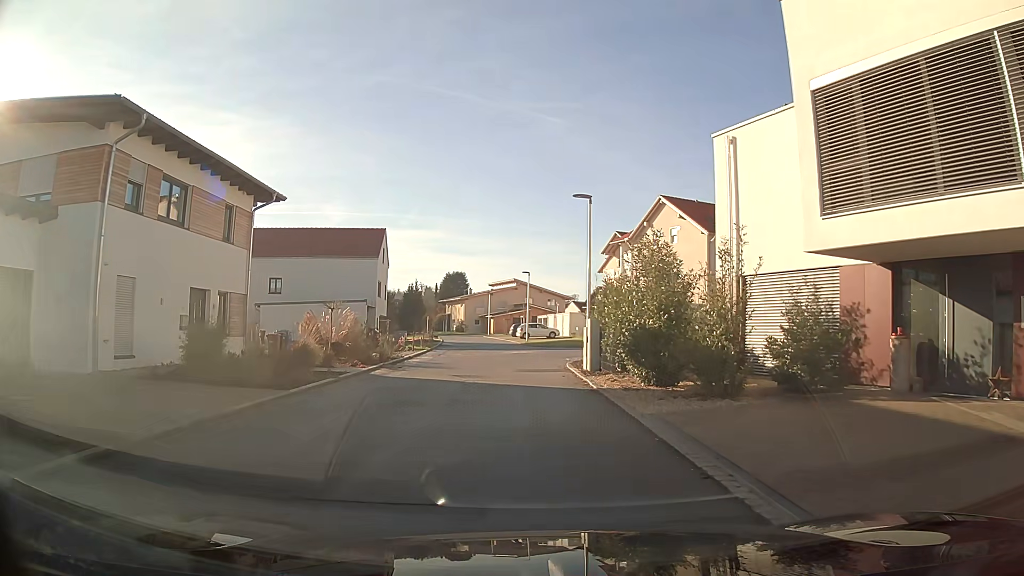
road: residential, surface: asphalt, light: Day
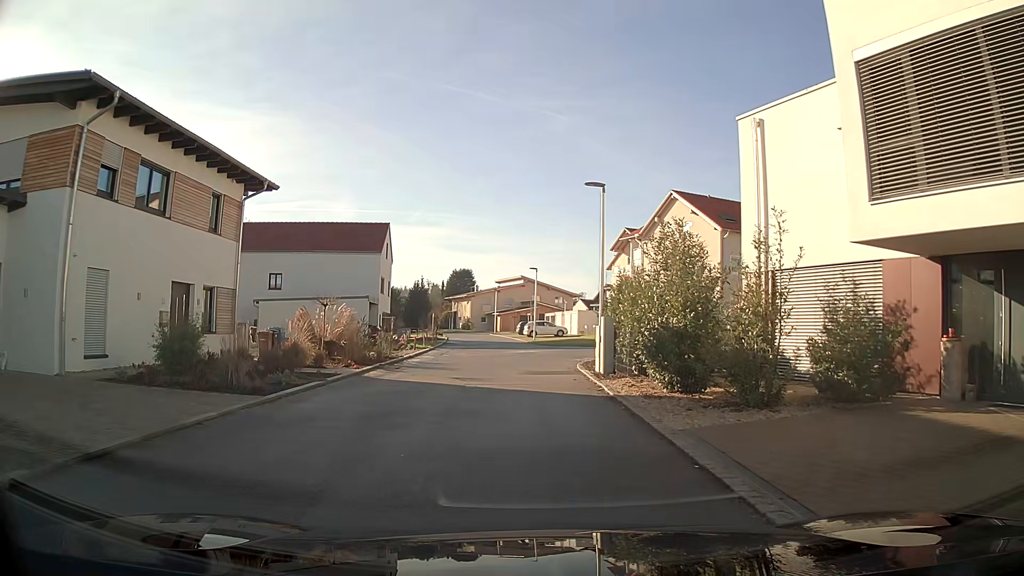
(0.0, +1.6) m; 0°
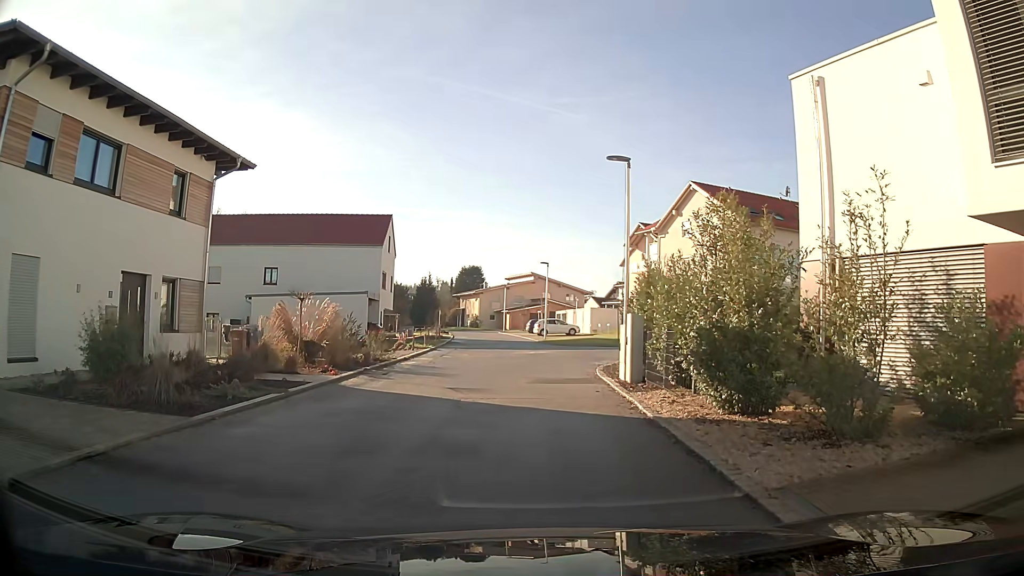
(0.0, +3.0) m; -1°
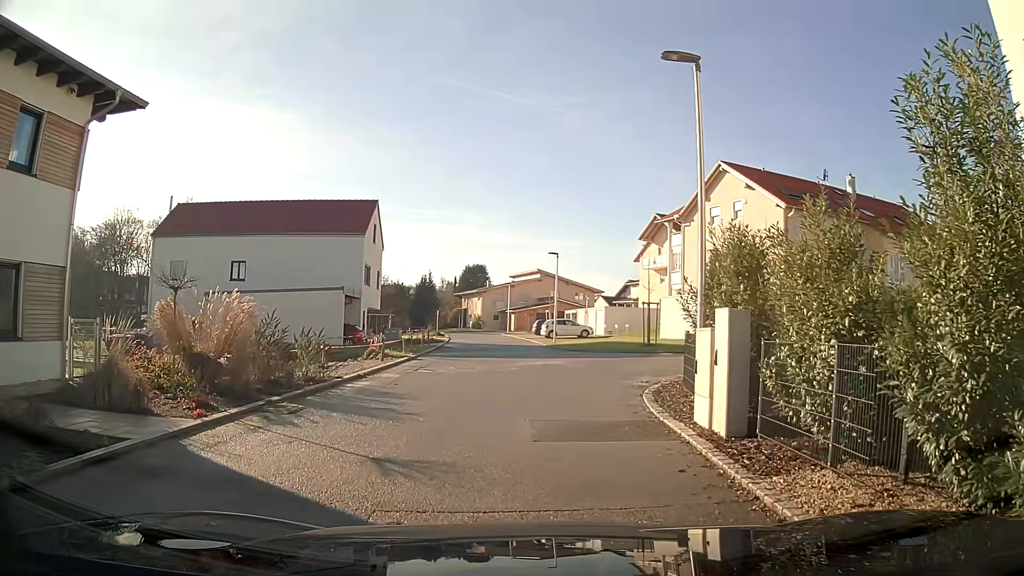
(0.0, +6.8) m; 0°
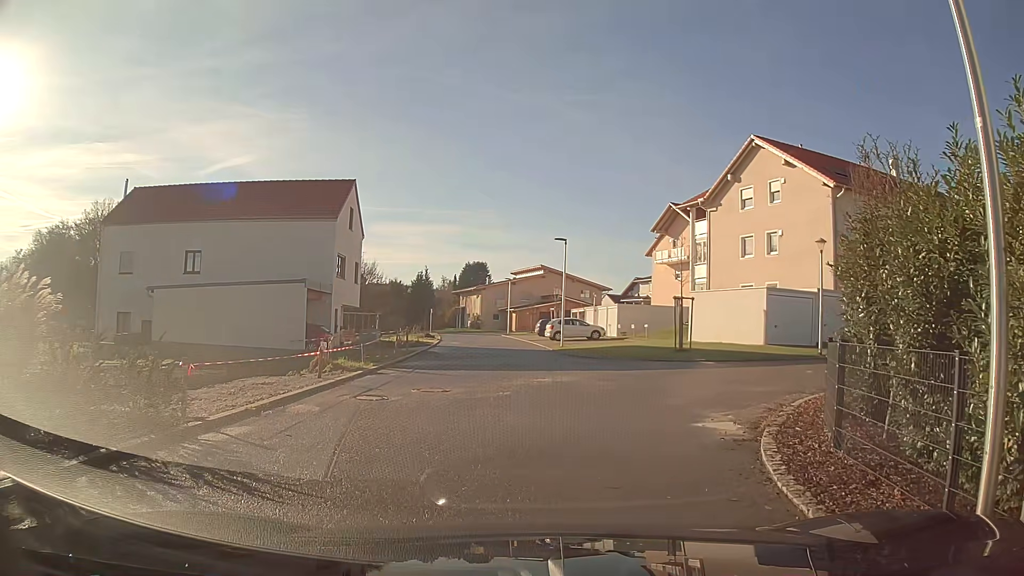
(-0.1, +6.6) m; 0°
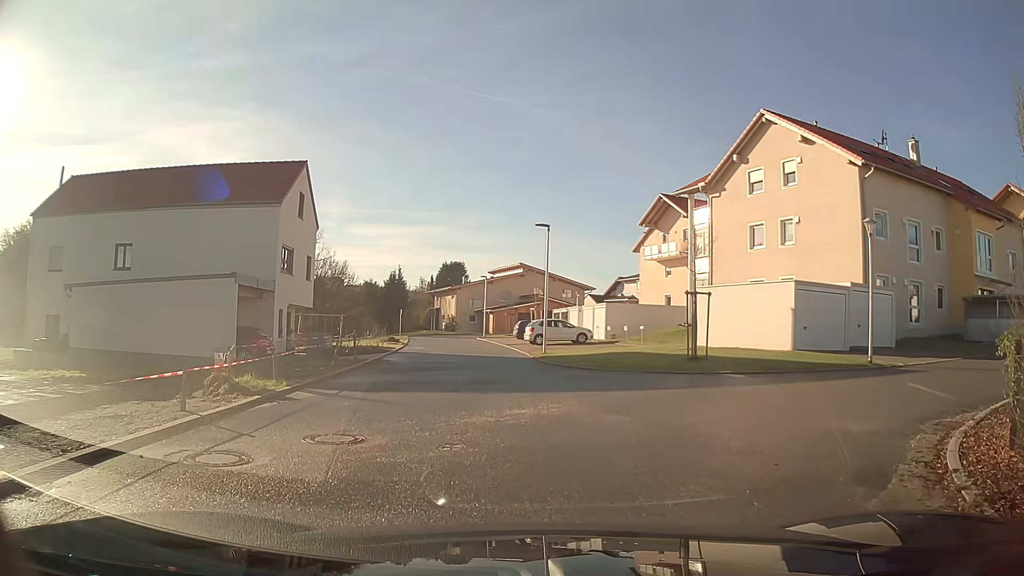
(0.0, +5.3) m; +2°
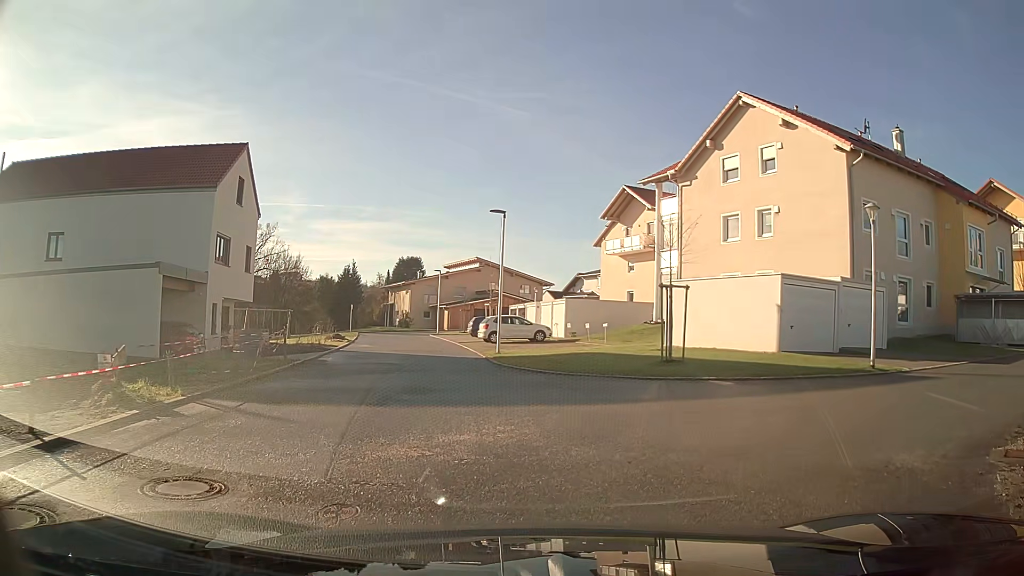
(+0.1, +2.6) m; +4°
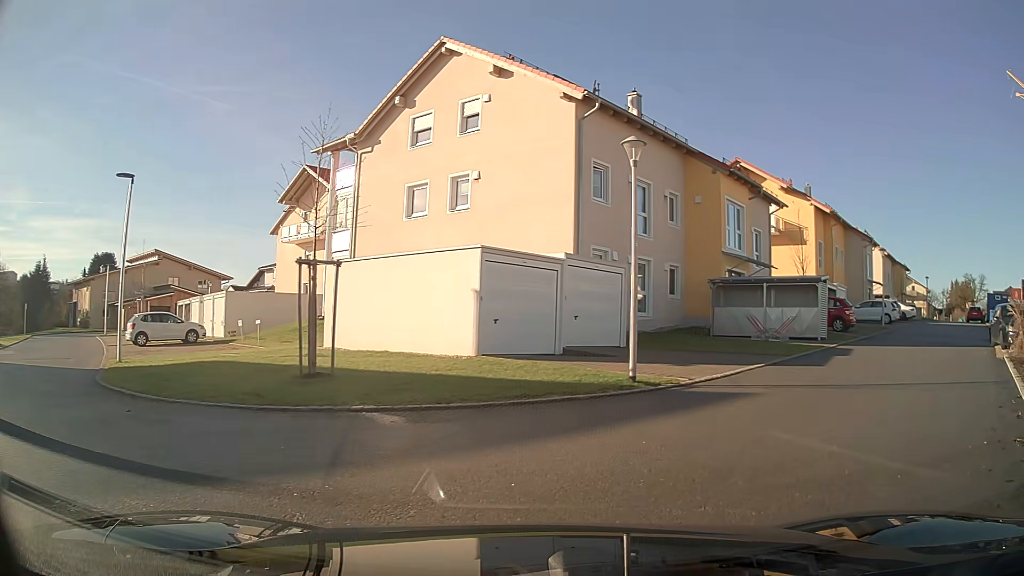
(+1.4, +5.9) m; +28°
(+4, +9) (+10, +17) (+15, +25) (+21, +33) (+27, +41) (+32, +50) (+37, +59) (+44, +66) (+50, +74) (+56, +82) m
